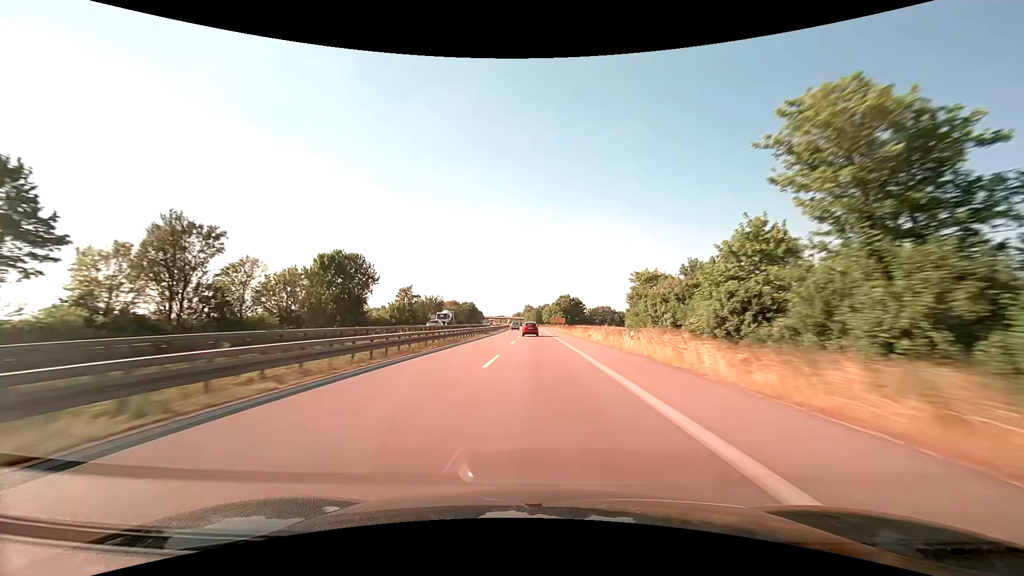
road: trunk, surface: asphalt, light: Day
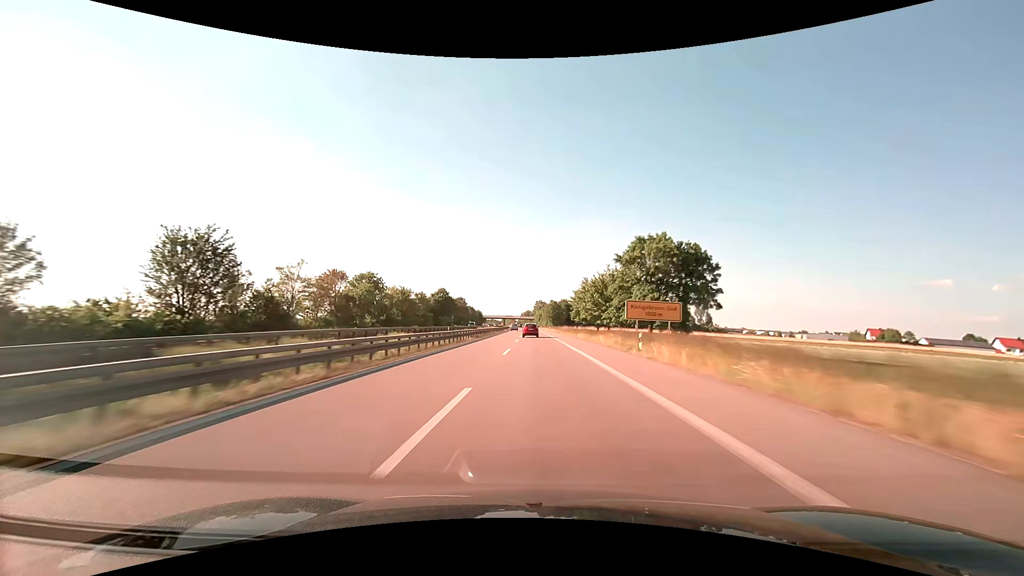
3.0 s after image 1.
(-1.3, +100.5) m; -2°
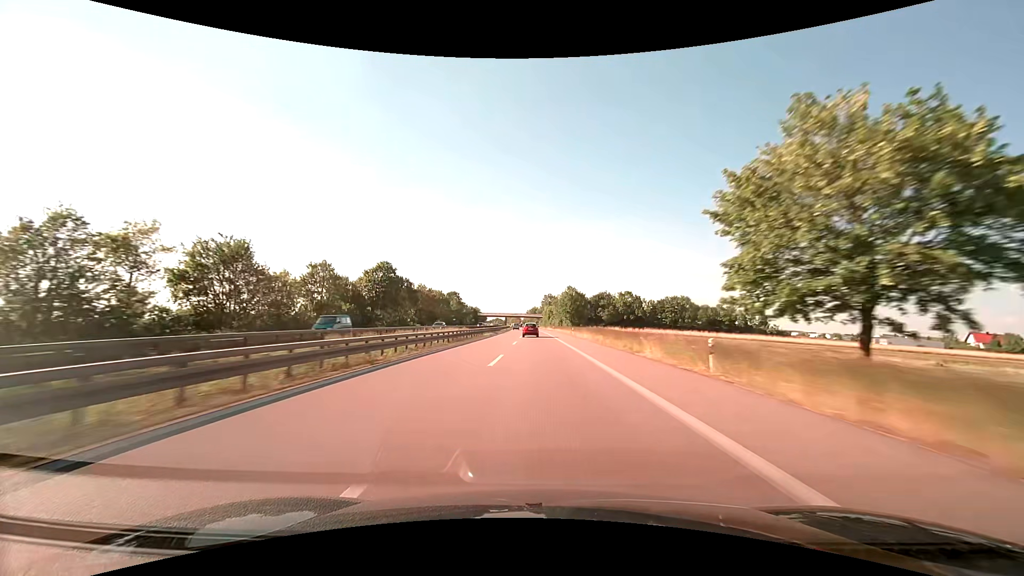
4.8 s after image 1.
(-0.5, +60.3) m; -1°
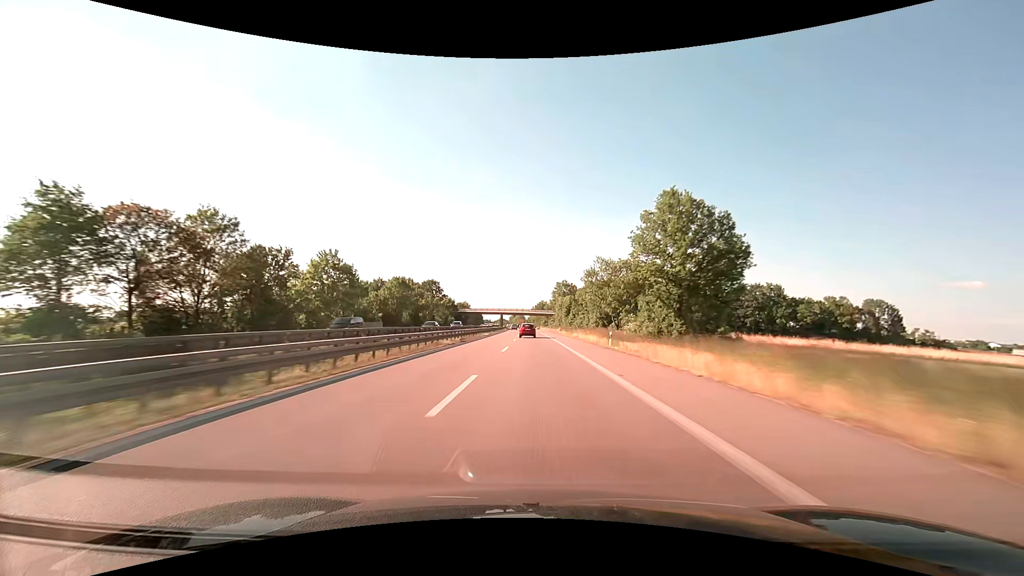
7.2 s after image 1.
(-0.5, +80.8) m; -1°
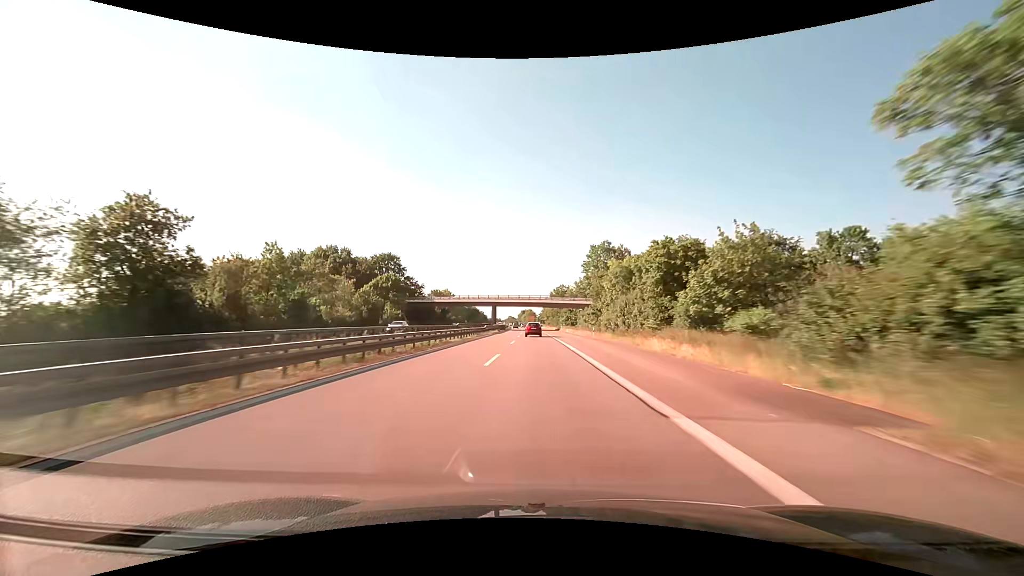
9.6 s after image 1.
(-1.1, +81.2) m; -1°
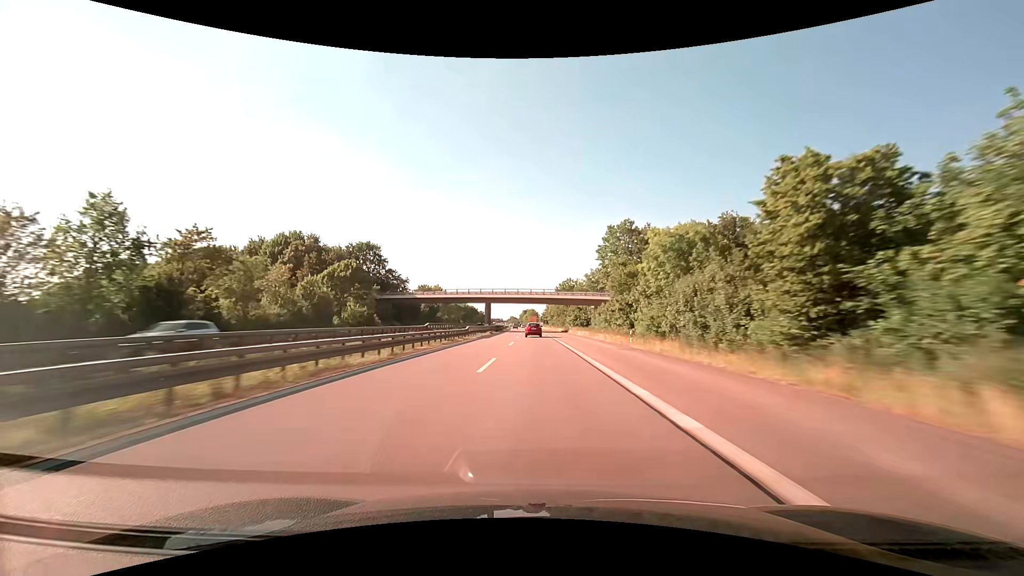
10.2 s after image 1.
(0.0, +20.1) m; 0°
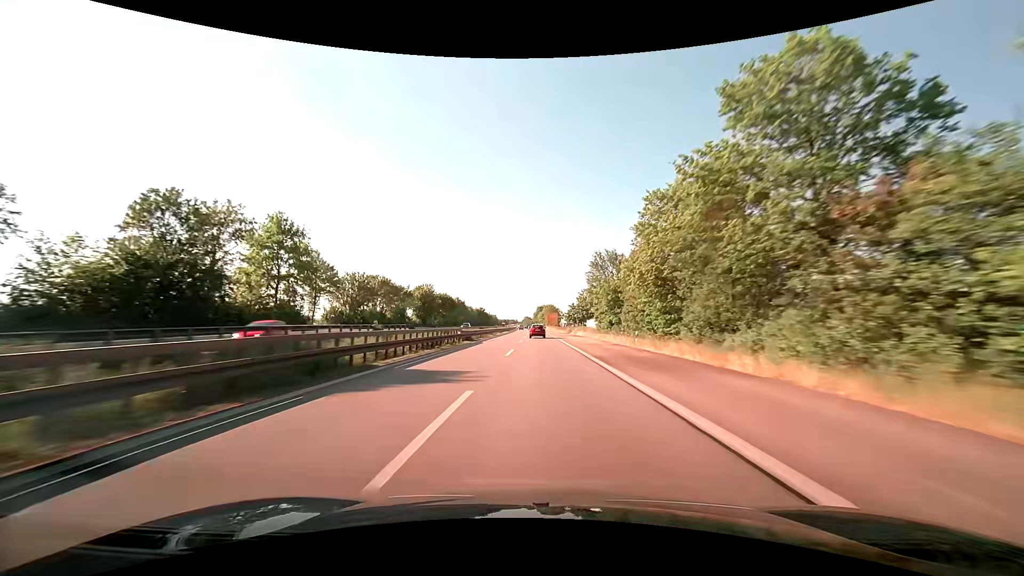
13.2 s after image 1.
(-1.5, +99.6) m; -2°
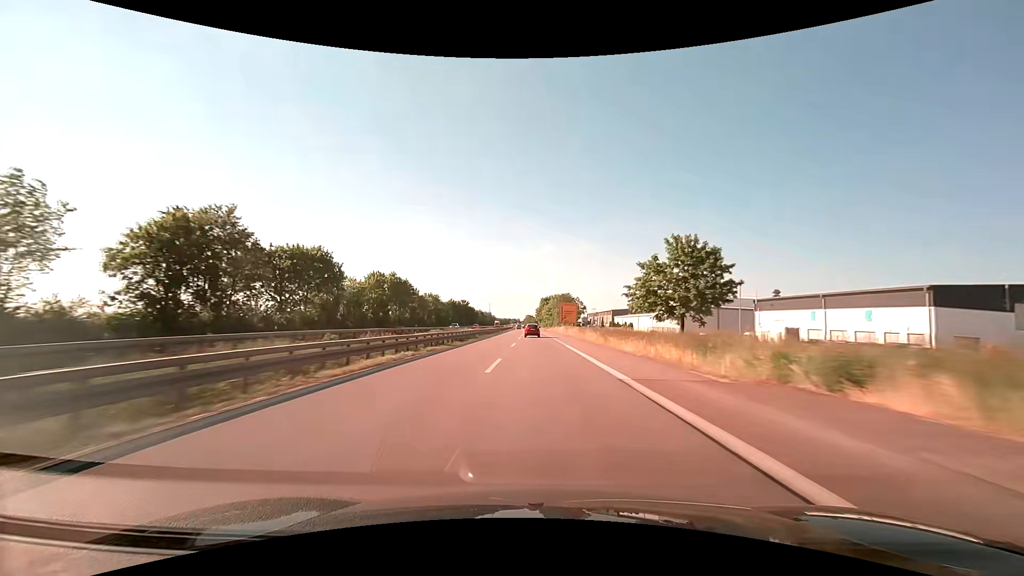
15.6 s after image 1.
(+0.1, +80.0) m; 0°
(0, +10) (0, +20) (0, +30) (0, +40) (0, +50) (0, +60) (0, +70) (-1, +80) (-1, +90) (-1, +100) m
